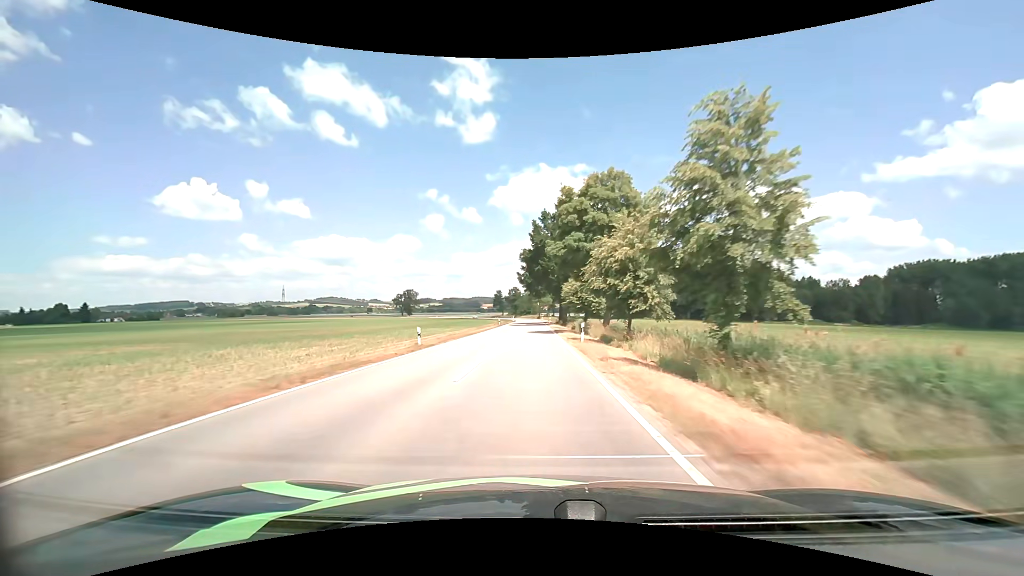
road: tertiary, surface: asphalt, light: Day
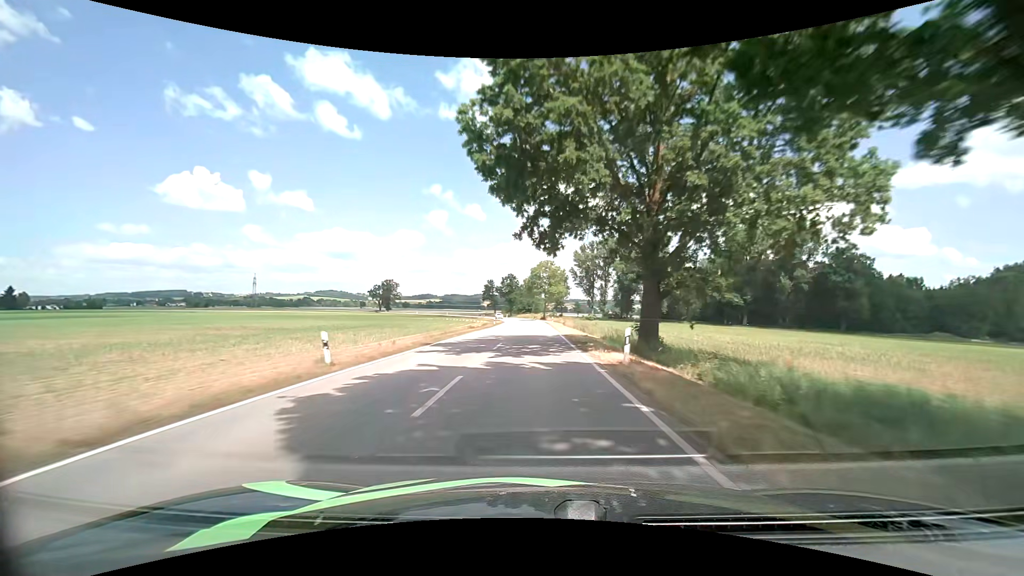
(-0.3, +64.9) m; 0°
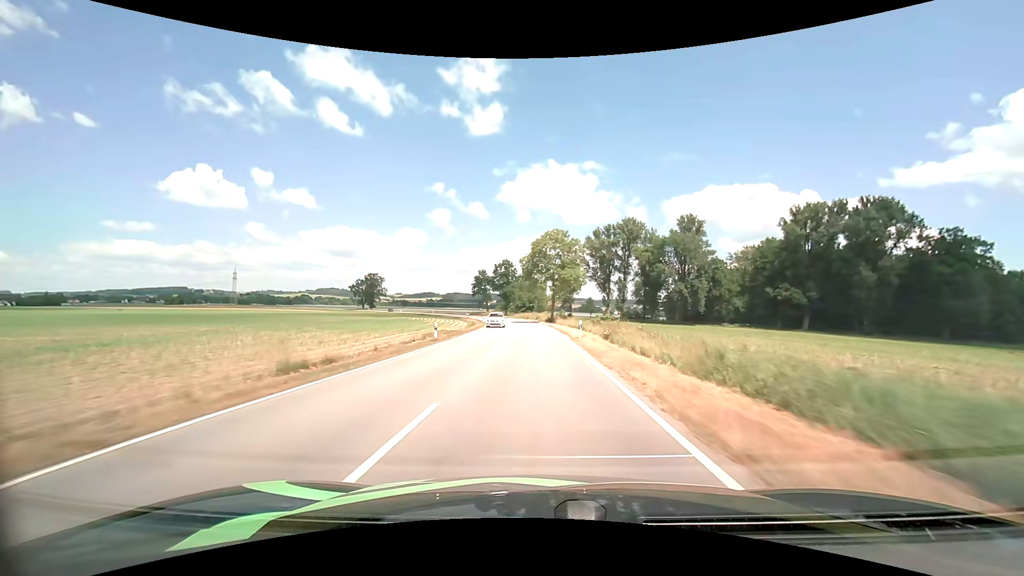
(0.0, +39.5) m; 0°
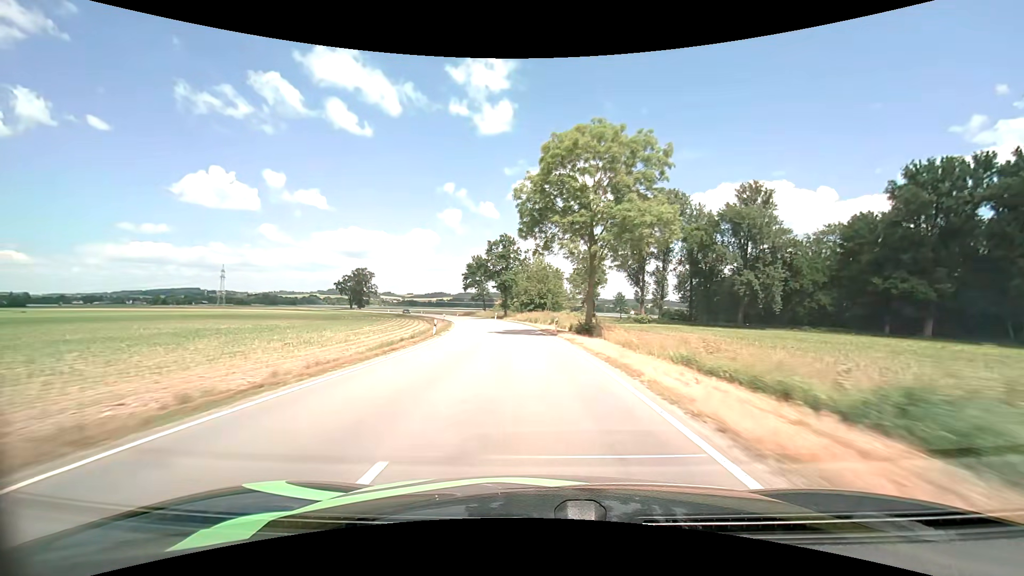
(-0.2, +39.4) m; -1°
